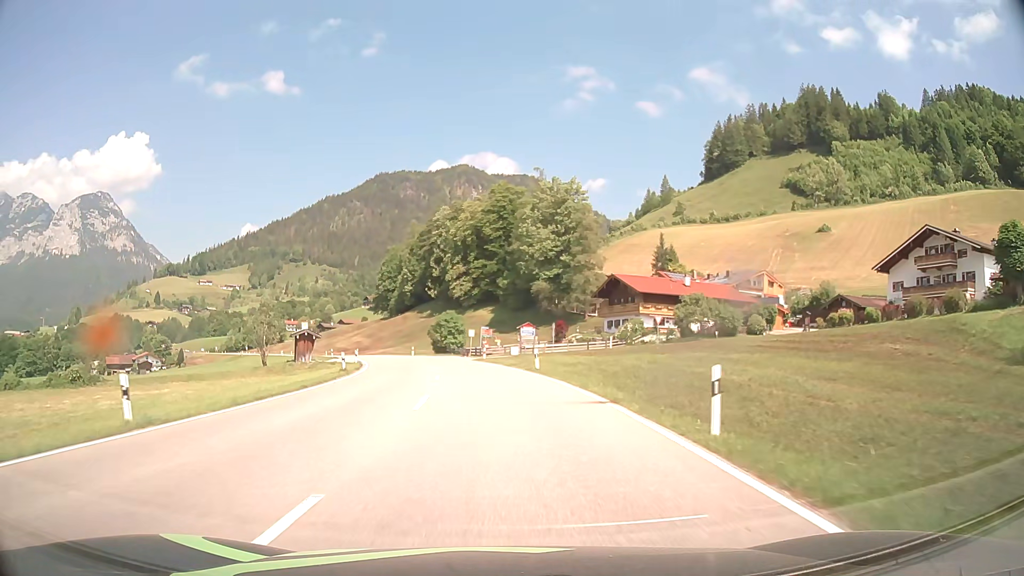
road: primary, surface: asphalt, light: Day
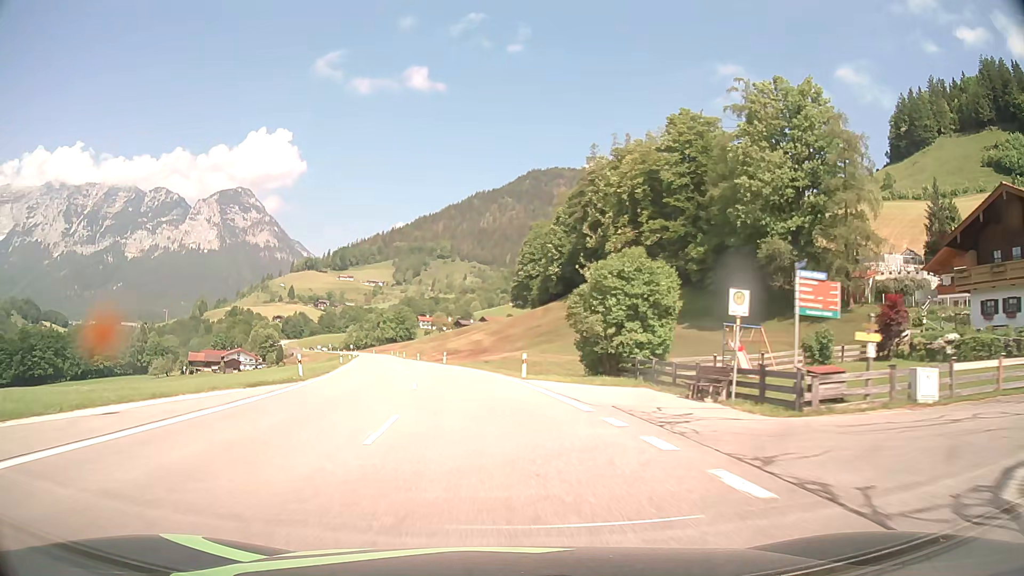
(-4.7, +53.1) m; -13°
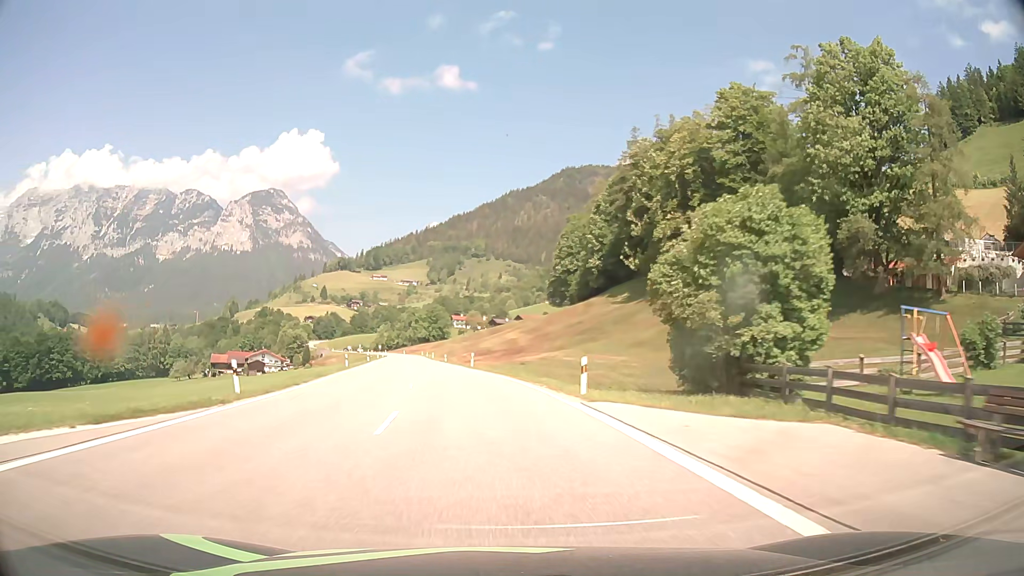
(-0.3, +11.0) m; -3°
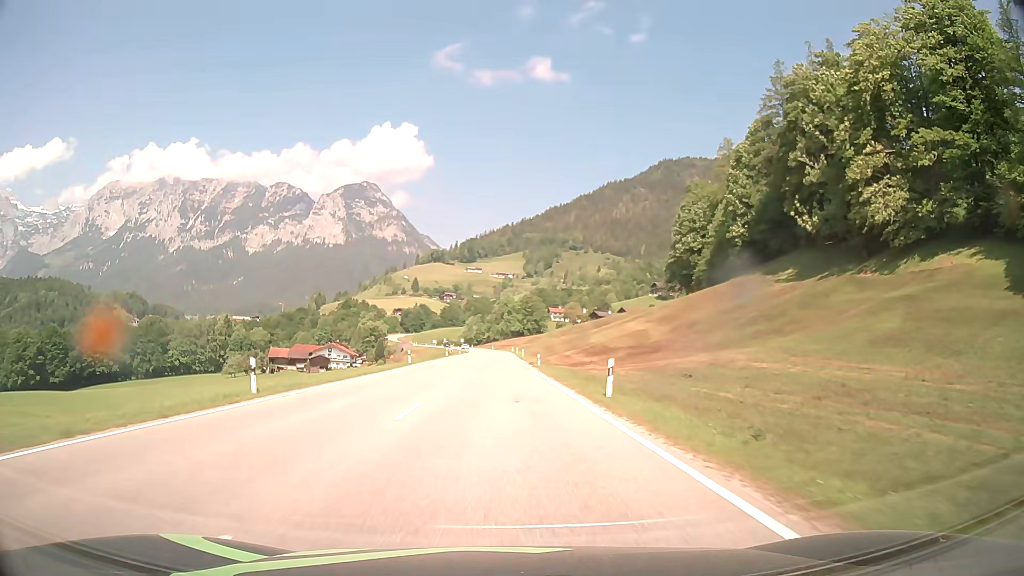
(-2.7, +34.0) m; -9°
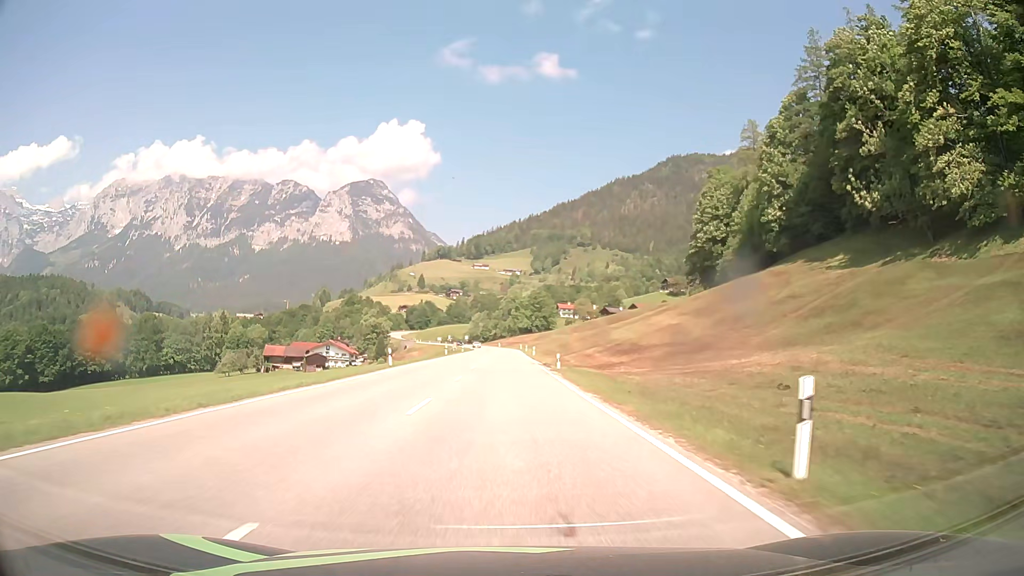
(-0.1, +11.8) m; -1°
